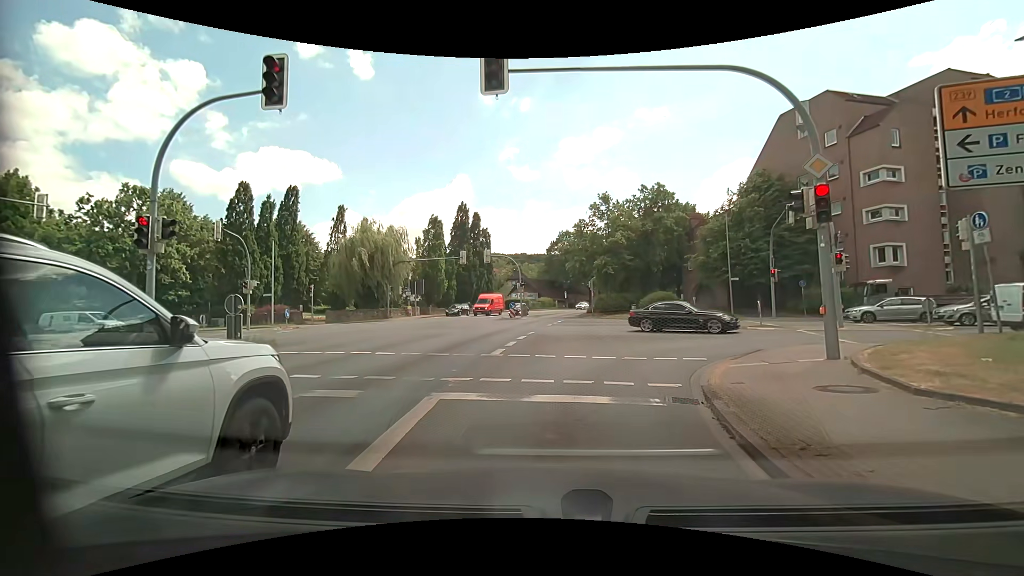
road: primary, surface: asphalt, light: Day
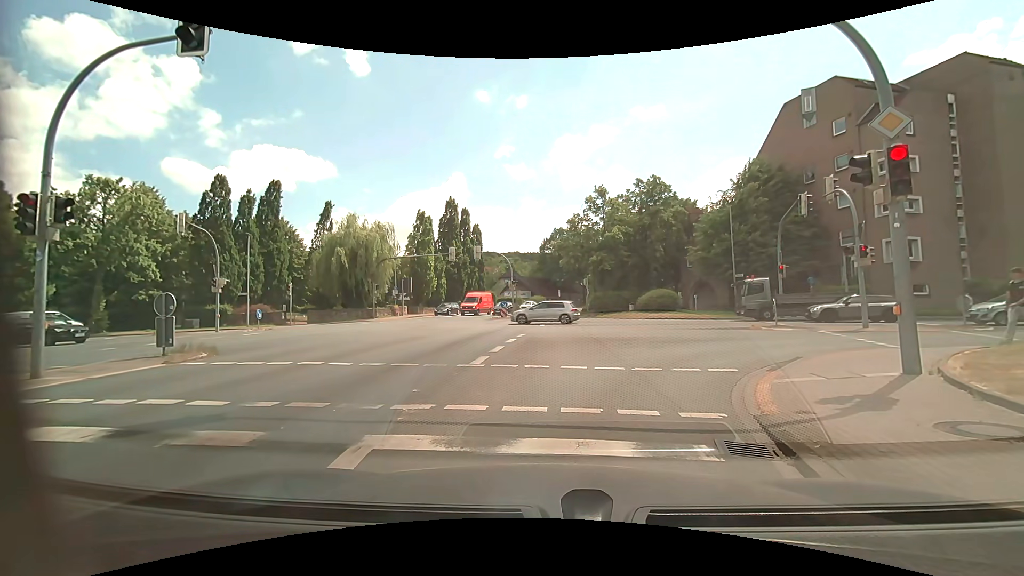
(0.0, +2.4) m; 0°
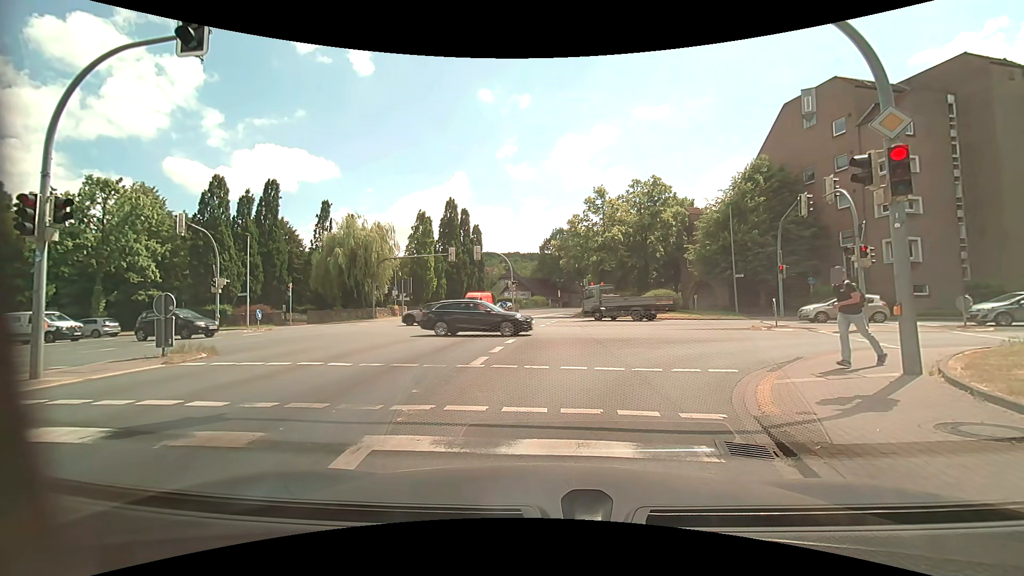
(0.0, +0.1) m; 0°
(+1, +10) (+7, +18) (+17, +20) (+27, +18) (+36, +16) (+46, +14) (+56, +11) (+65, +9) (+75, +7) (+85, +6) m
